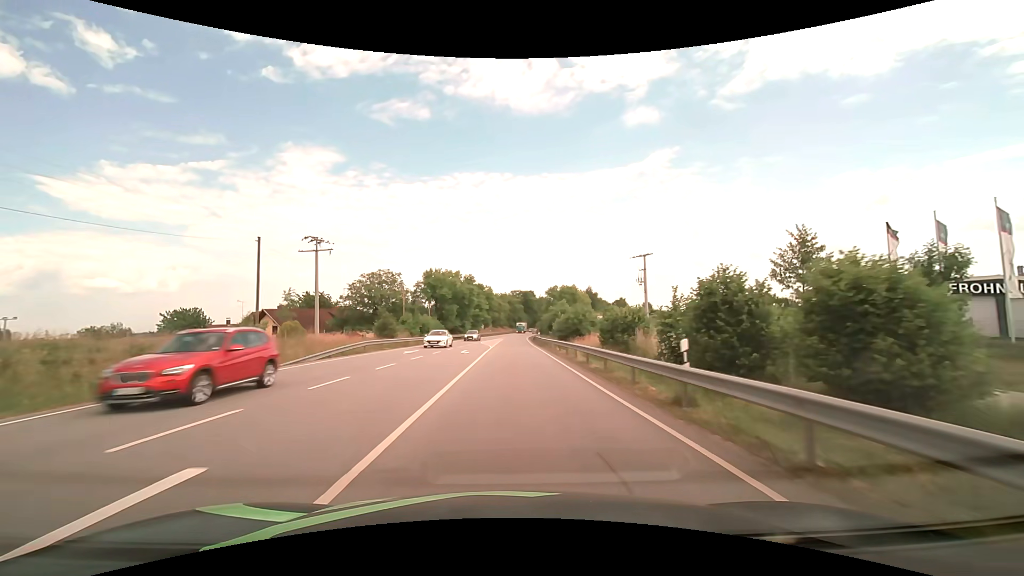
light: Day
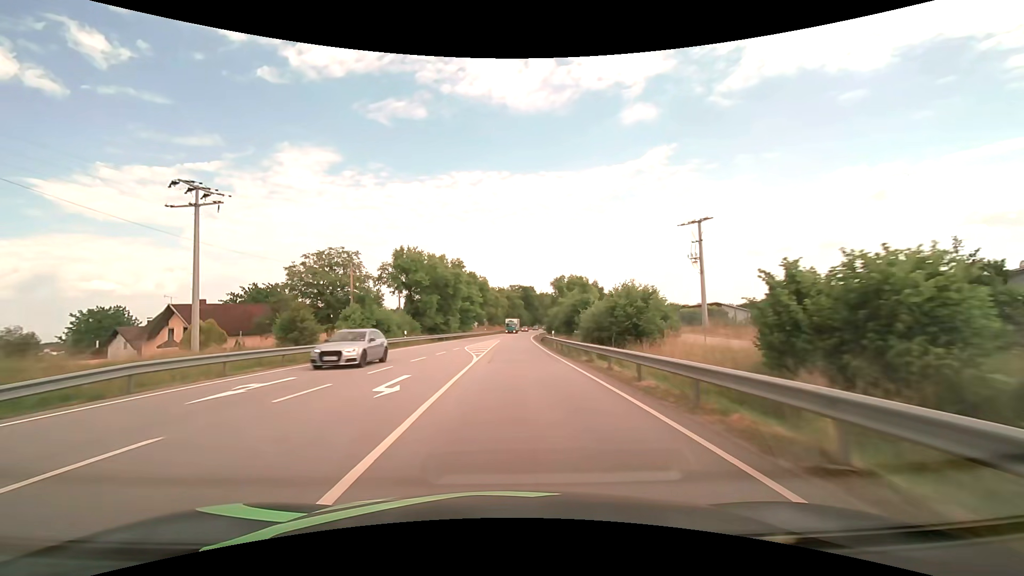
(0.0, +20.7) m; 0°
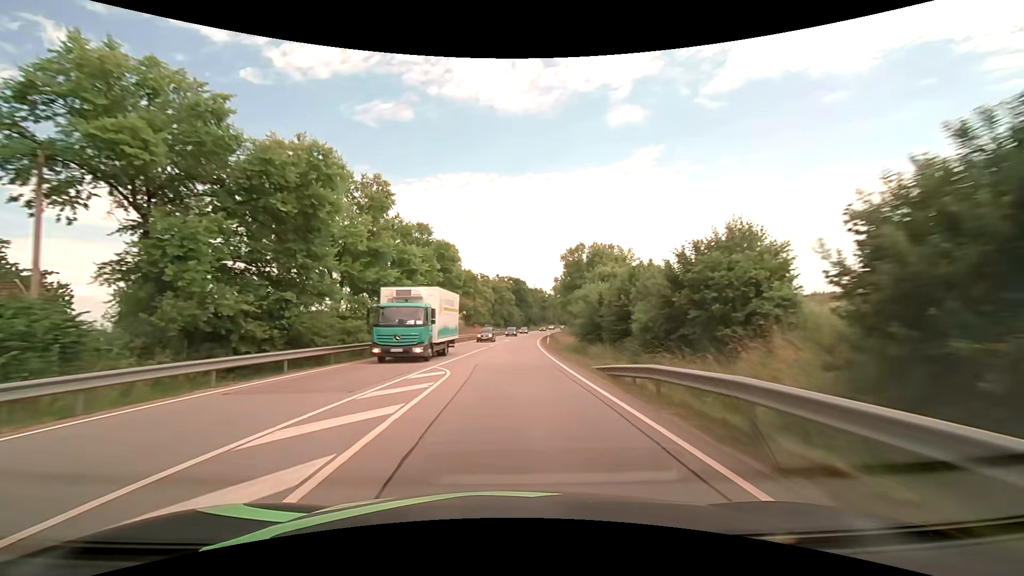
(+0.5, +43.2) m; +1°
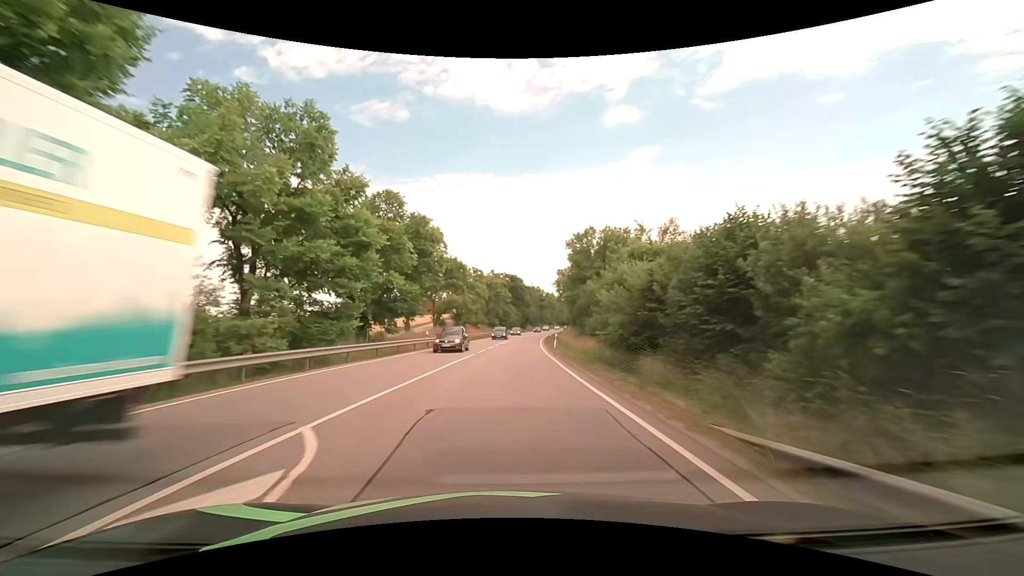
(+0.1, +11.5) m; 0°
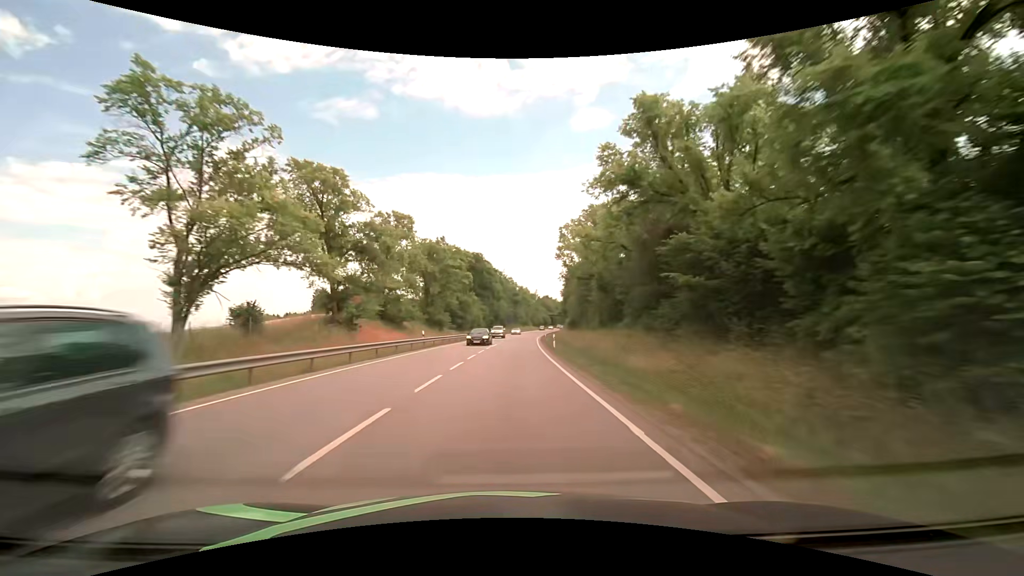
(+1.5, +49.0) m; +4°
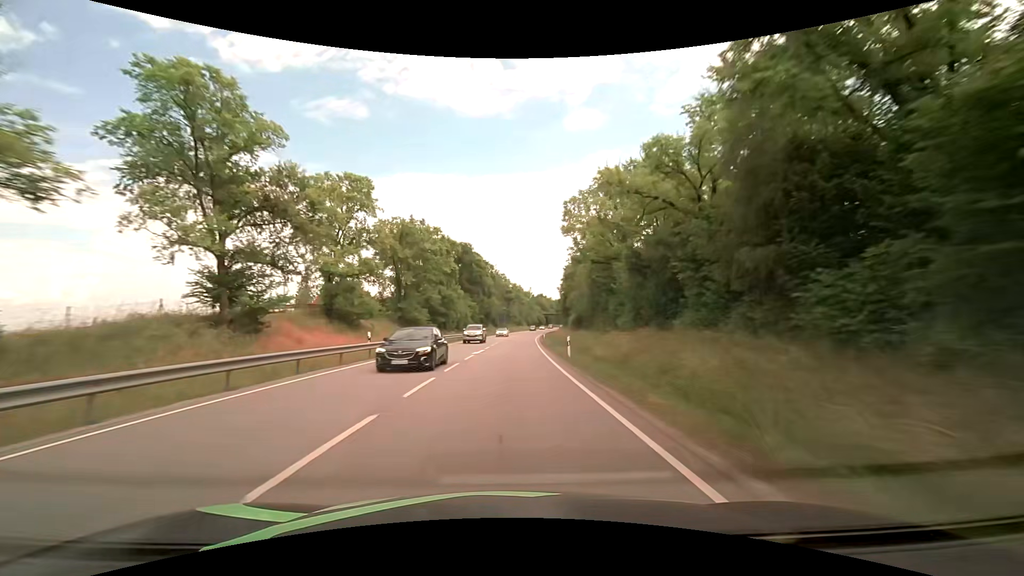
(+0.1, +13.0) m; +1°
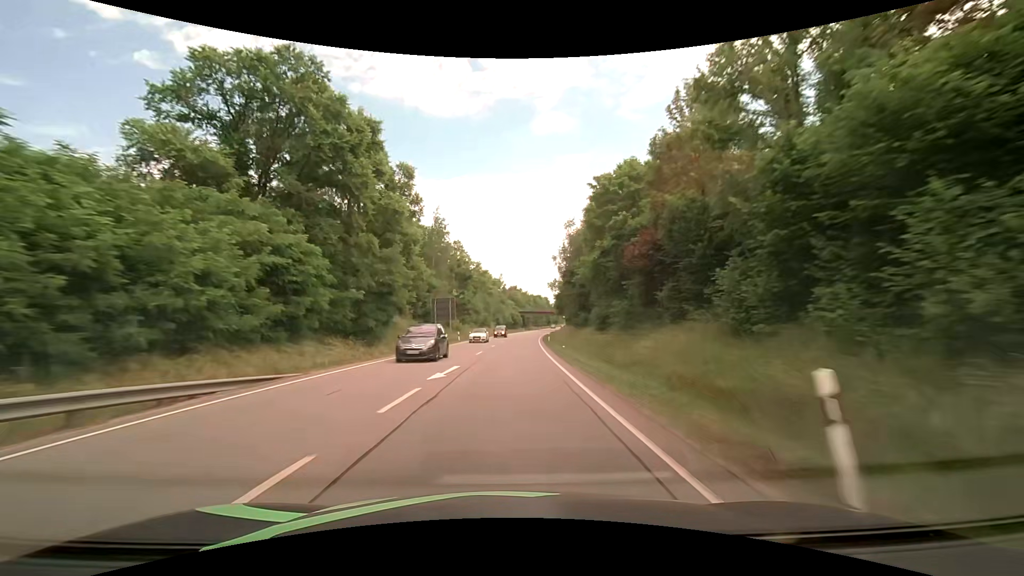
(+1.7, +68.6) m; +3°
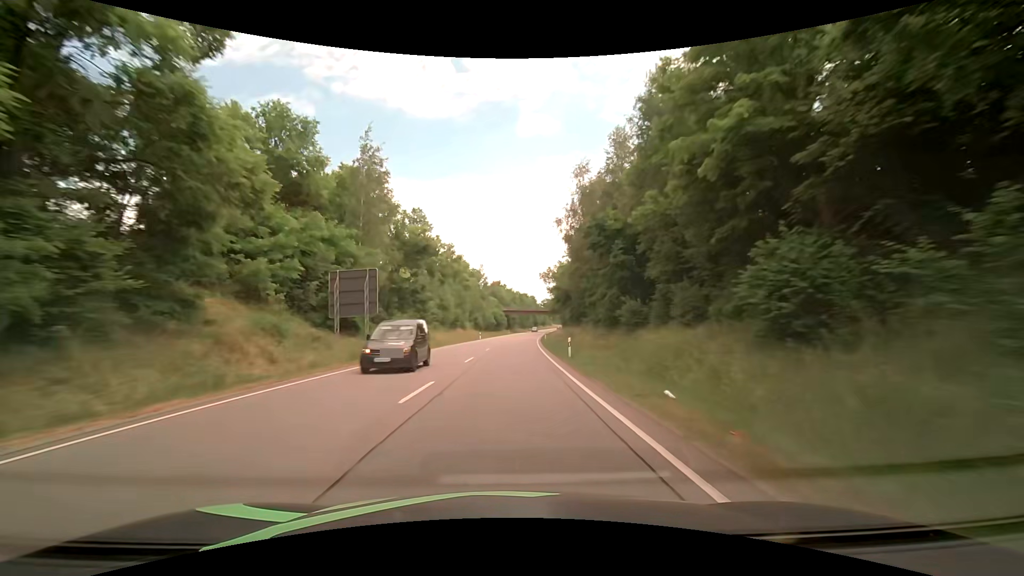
(+0.4, +29.2) m; +1°
(0, +10) (0, +20) (+1, +30) (+1, +40) (+2, +50) (+2, +60) (+3, +70) (+4, +80) (+5, +90) (+5, +100) m
